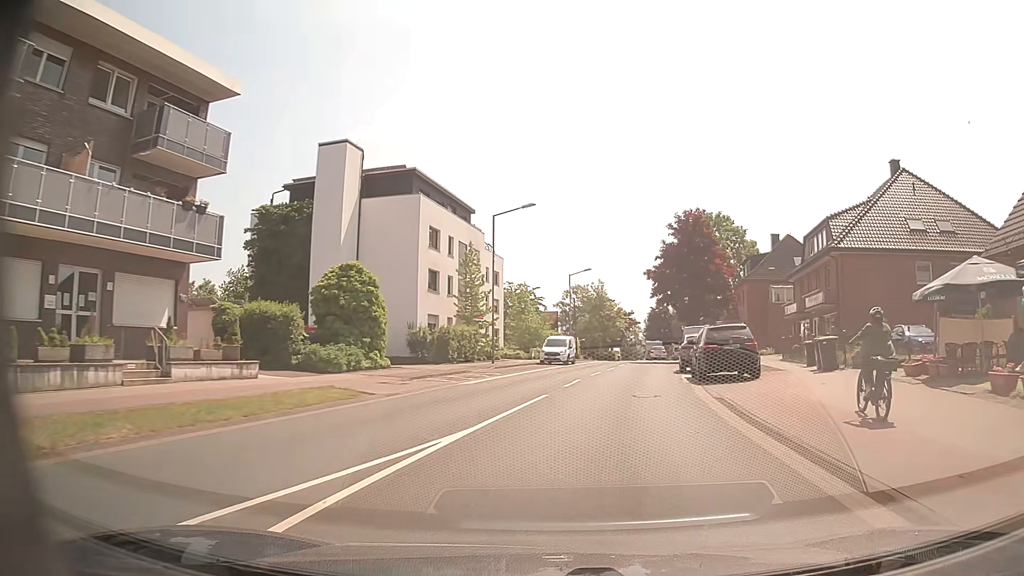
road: secondary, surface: asphalt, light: Day
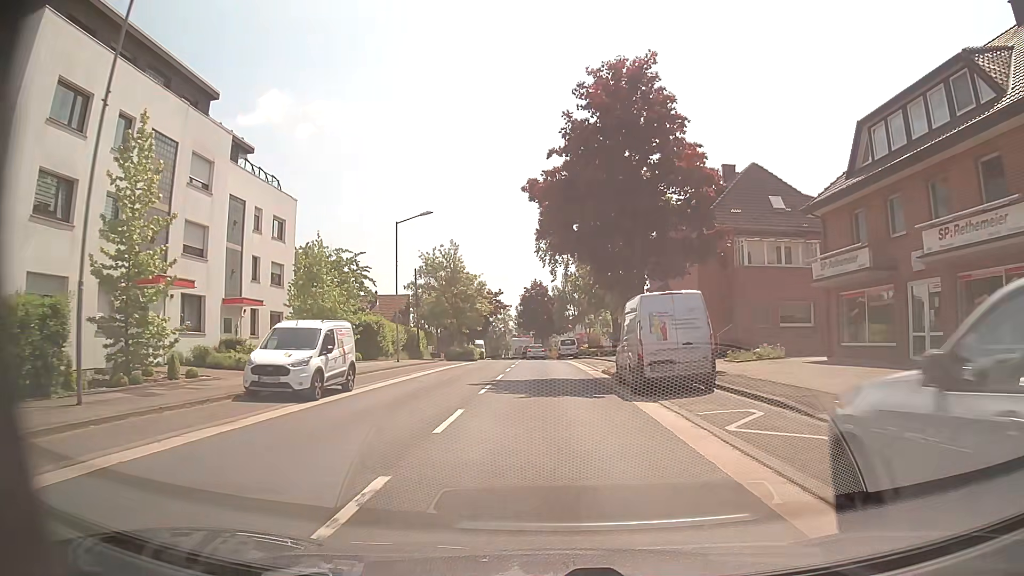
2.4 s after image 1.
(+3.4, +27.5) m; +11°
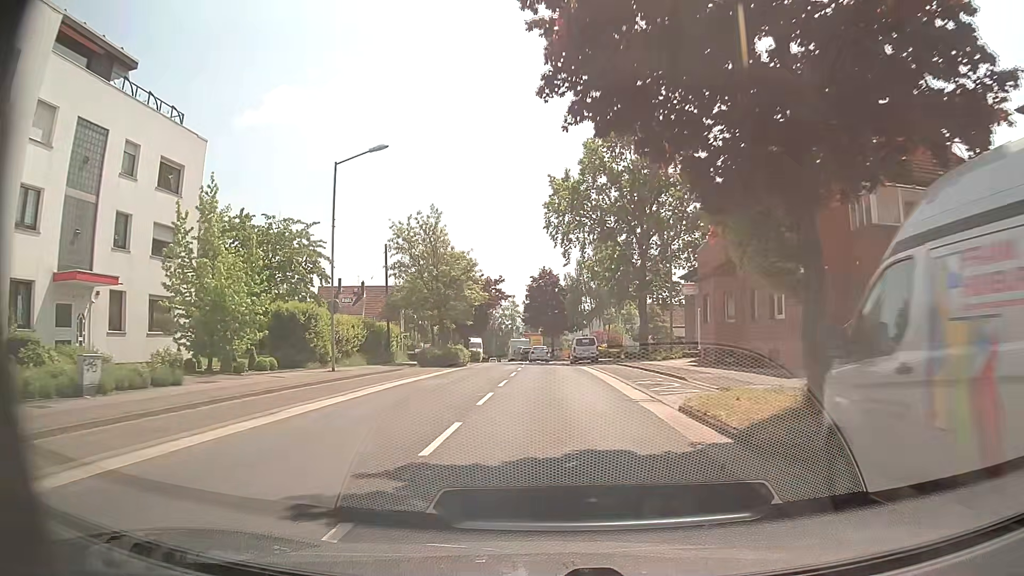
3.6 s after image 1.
(-0.1, +14.5) m; -1°
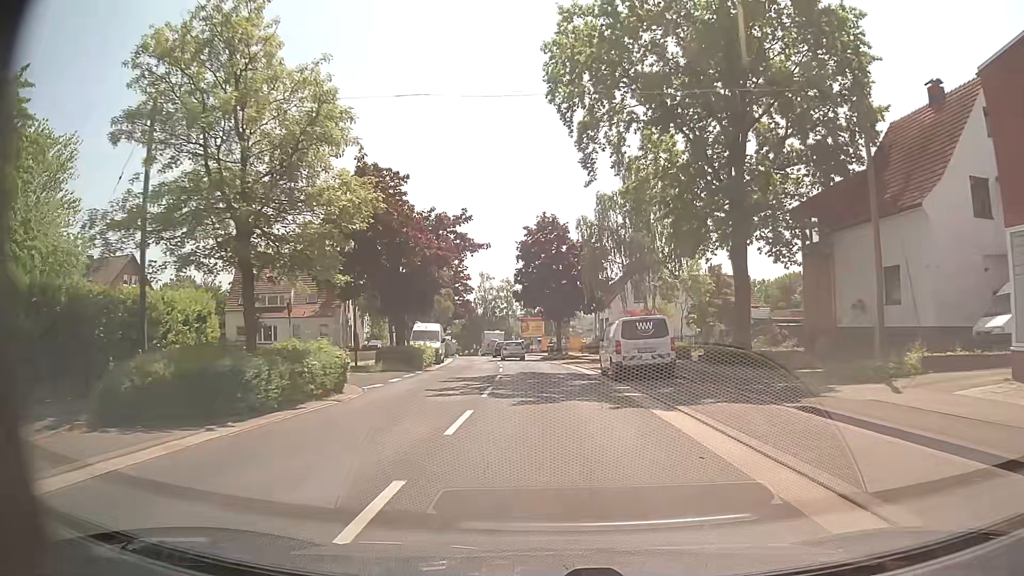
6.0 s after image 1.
(+0.1, +28.9) m; 0°
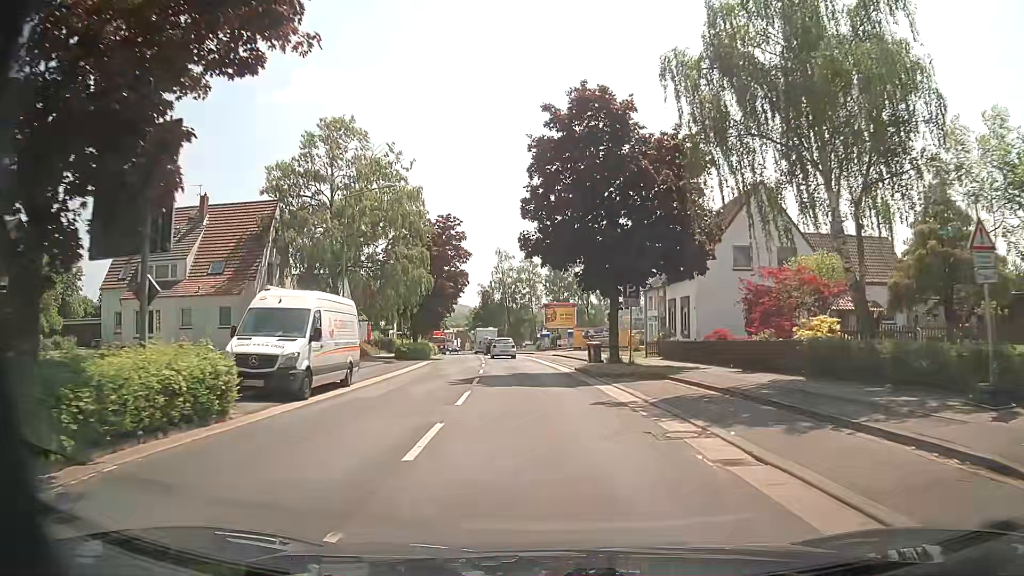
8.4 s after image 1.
(-0.6, +26.6) m; -3°
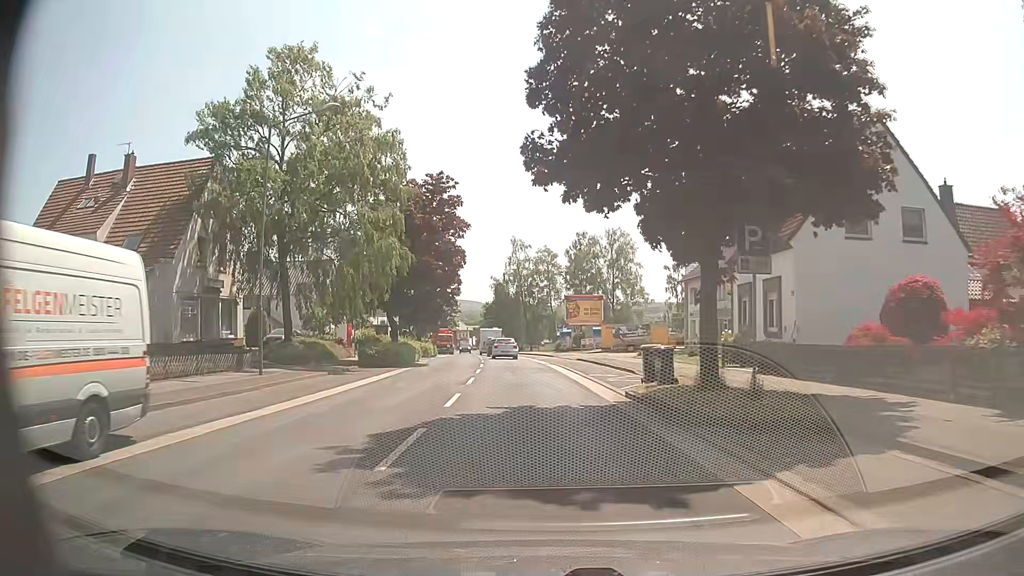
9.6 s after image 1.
(-0.1, +12.6) m; -1°
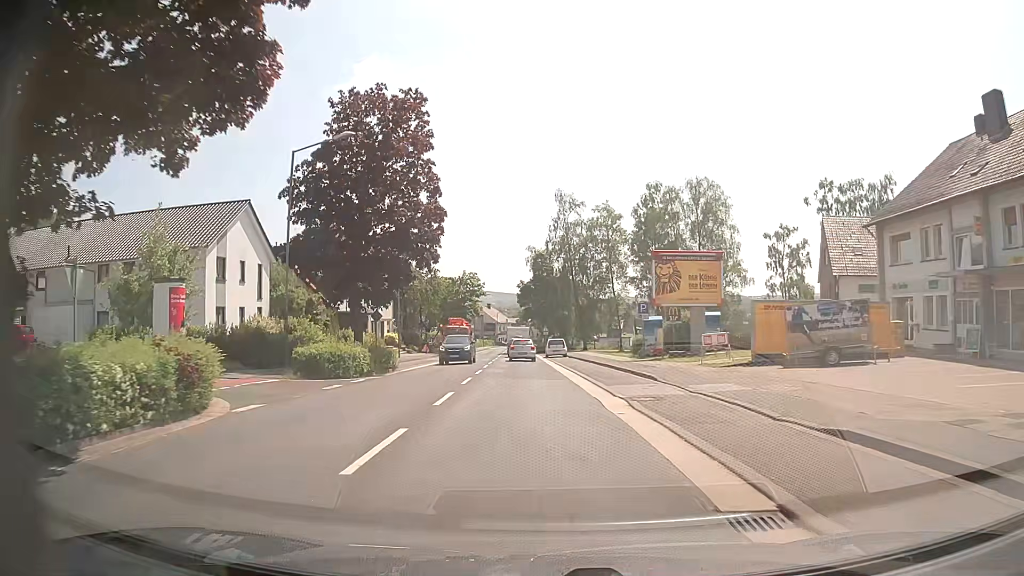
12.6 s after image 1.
(-1.1, +31.6) m; -4°
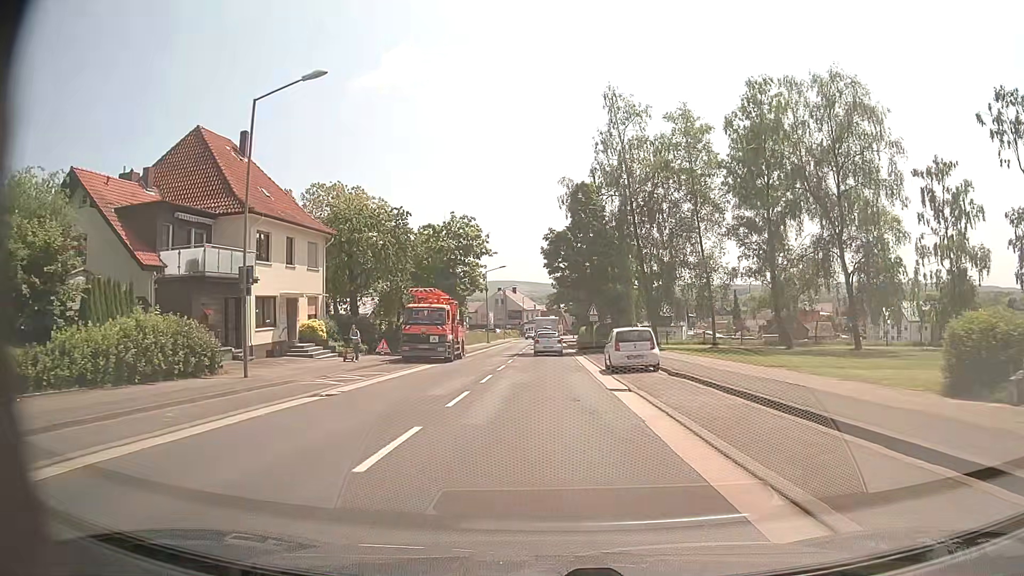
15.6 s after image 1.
(-1.1, +31.2) m; -3°
(0, +10) (0, +20) (0, +30) (0, +40) (0, +50) (0, +60) (0, +70) (0, +80) (0, +90) (0, +100) m
